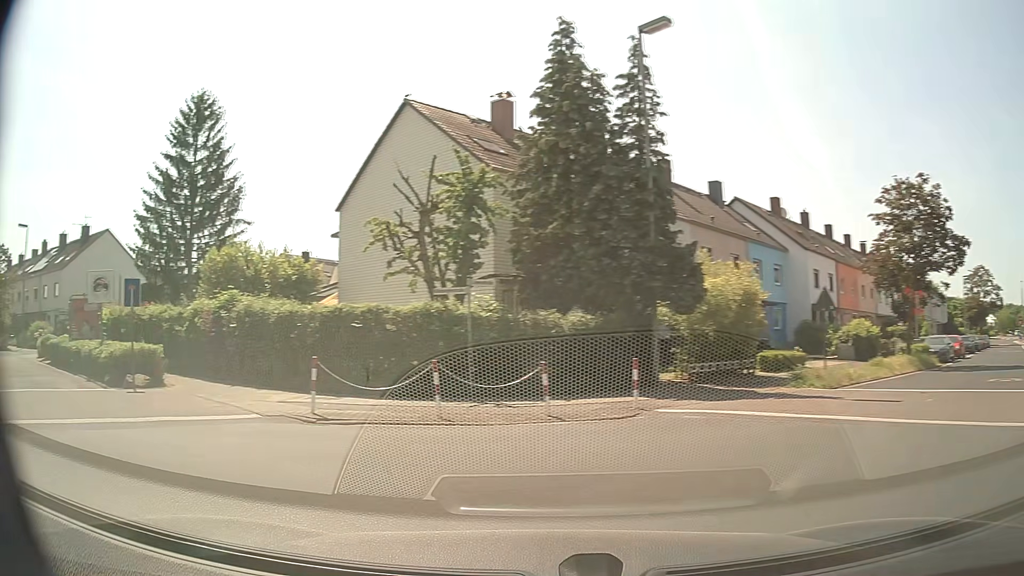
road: residential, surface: paving_stones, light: Day
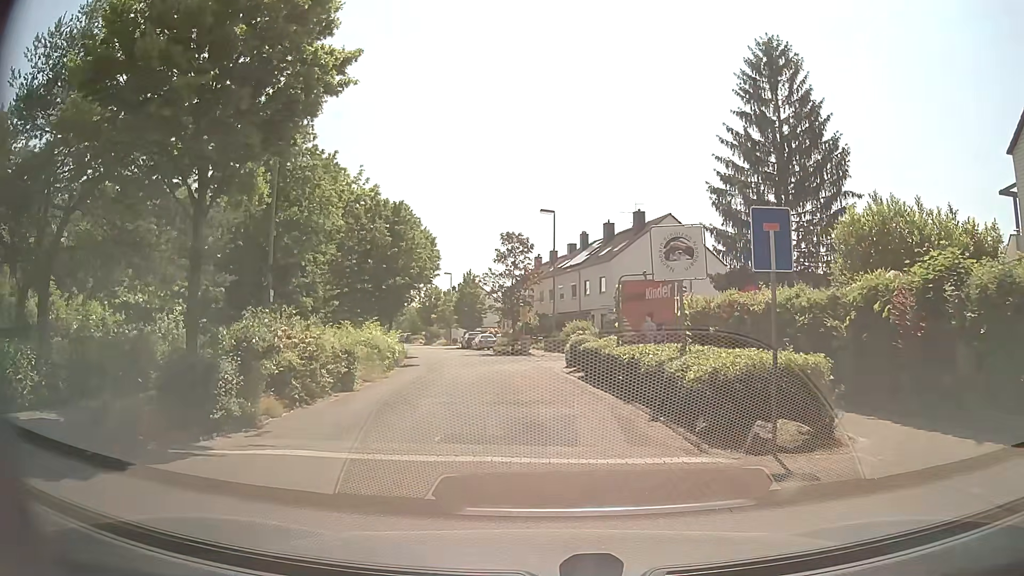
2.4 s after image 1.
(-5.2, +8.6) m; -48°
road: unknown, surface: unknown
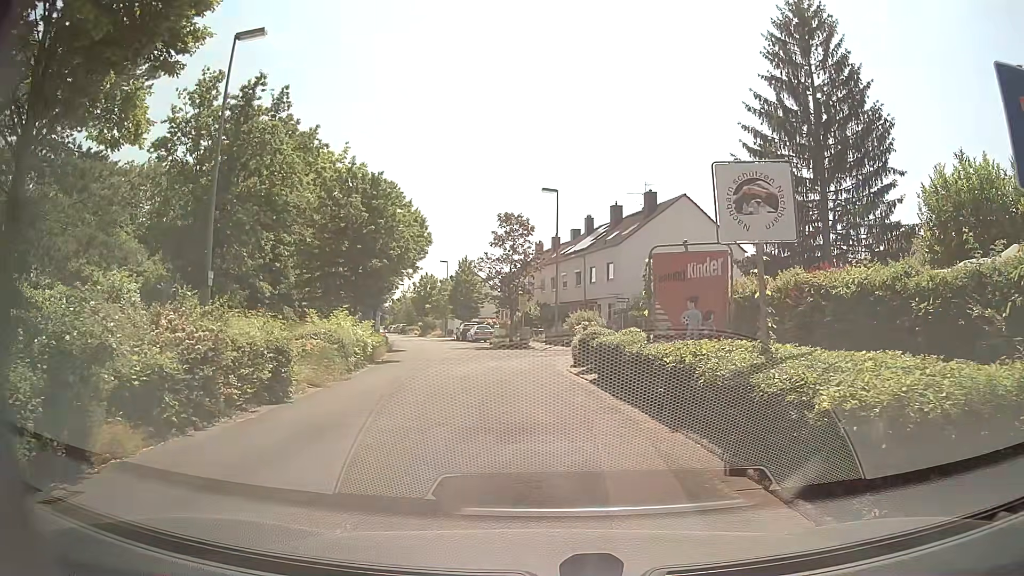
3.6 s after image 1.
(0.0, +4.8) m; 0°
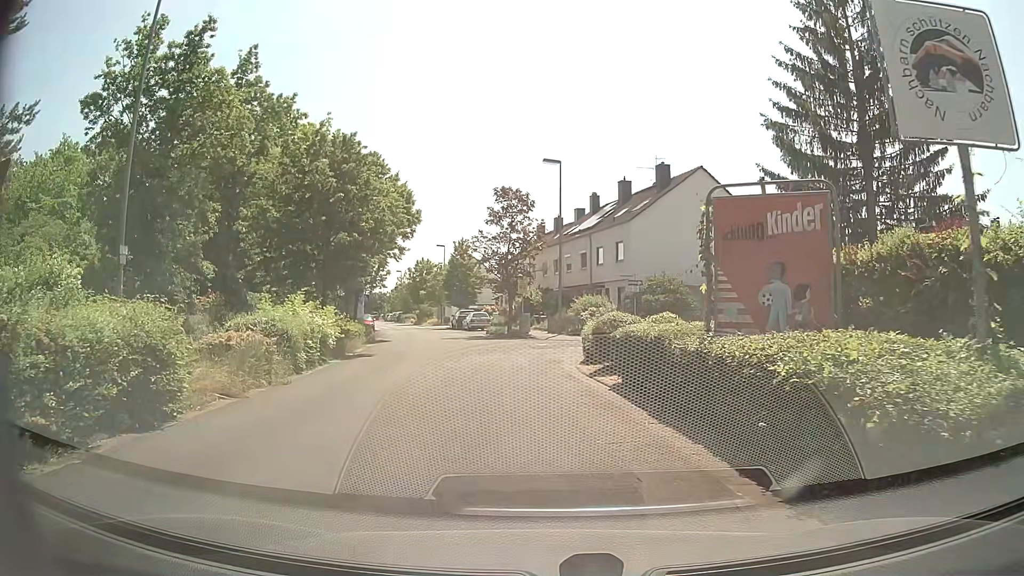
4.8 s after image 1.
(0.0, +4.6) m; +2°
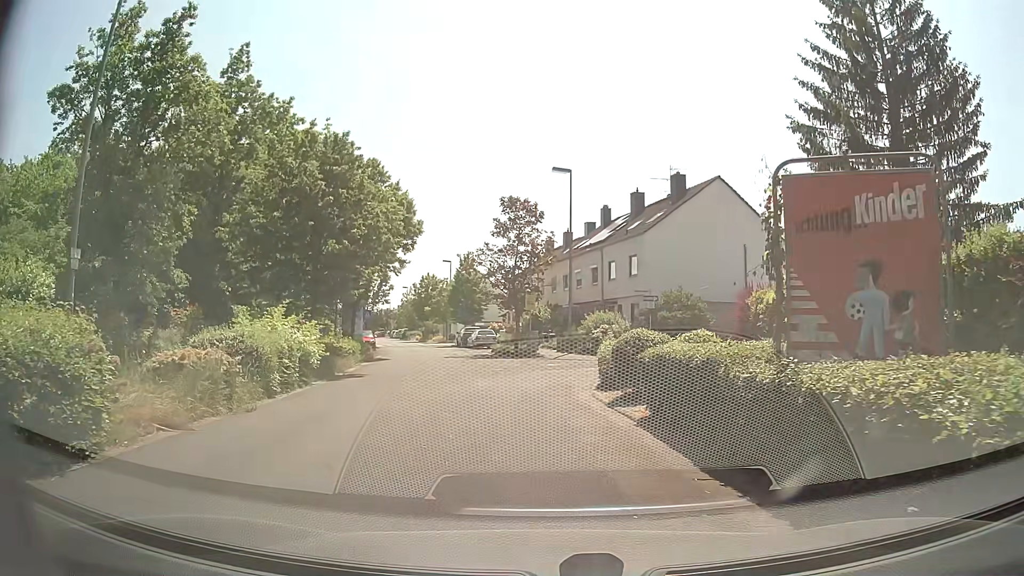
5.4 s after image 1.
(-0.1, +2.2) m; -1°
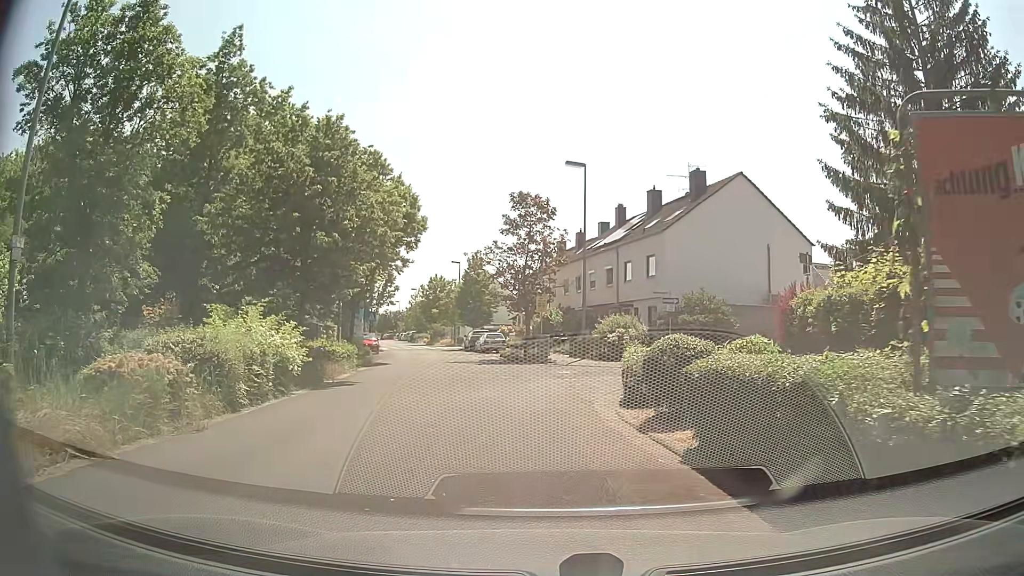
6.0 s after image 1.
(-0.1, +2.3) m; -2°
